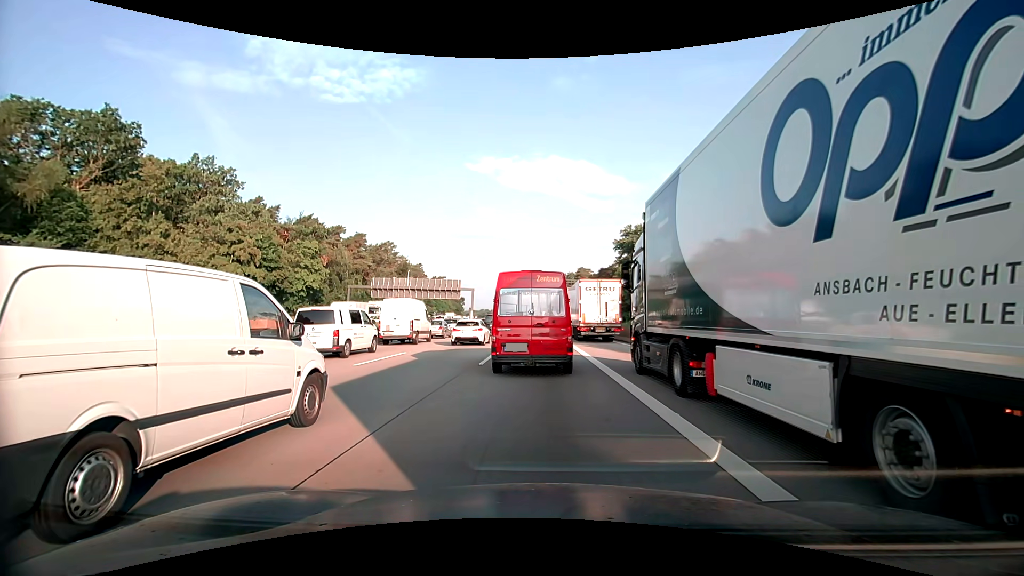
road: motorway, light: Day
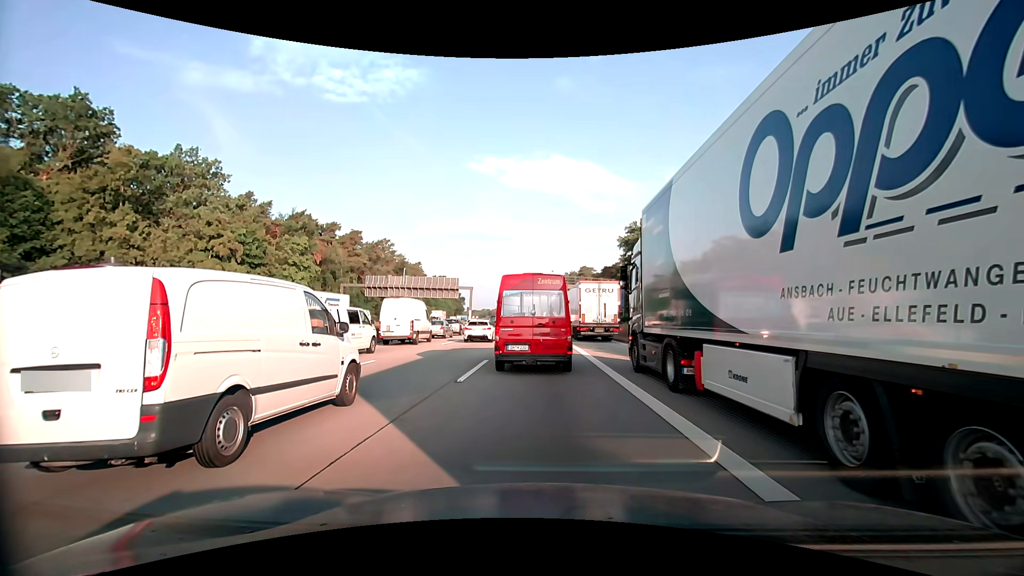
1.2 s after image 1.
(0.0, +4.2) m; 0°
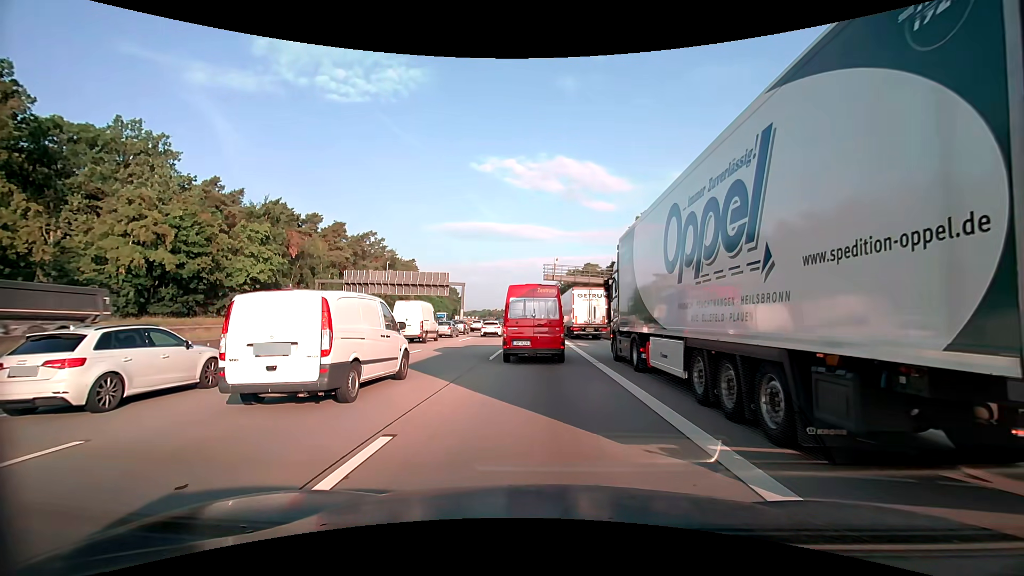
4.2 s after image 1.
(-0.3, +11.3) m; -1°
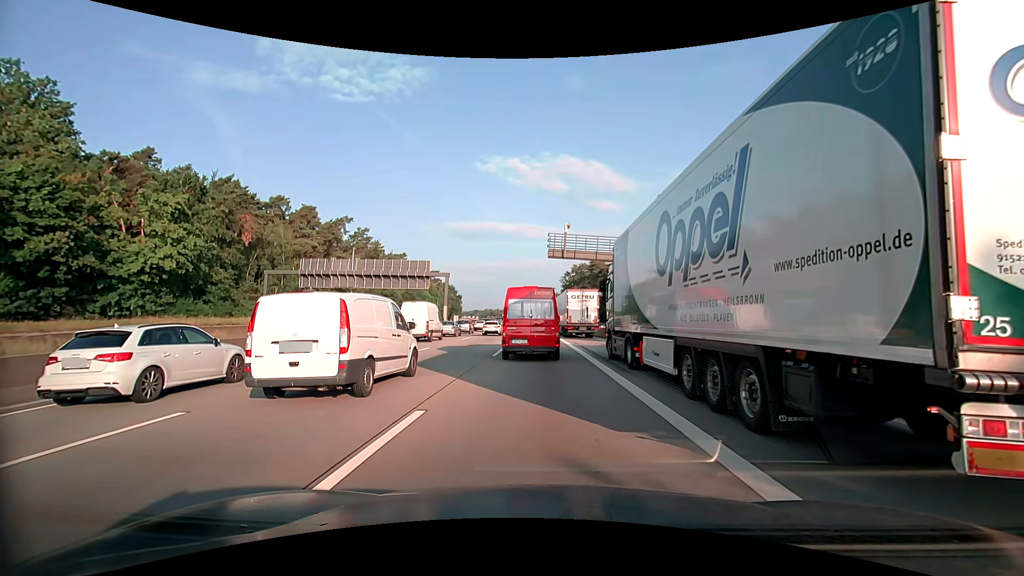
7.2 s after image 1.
(+0.2, +16.5) m; 0°
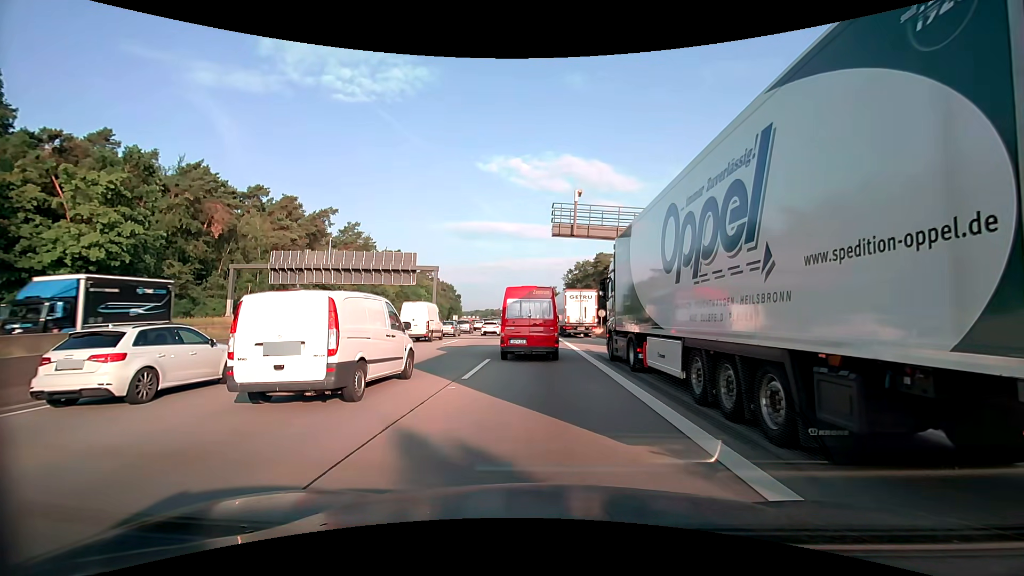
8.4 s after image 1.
(0.0, +8.0) m; +1°
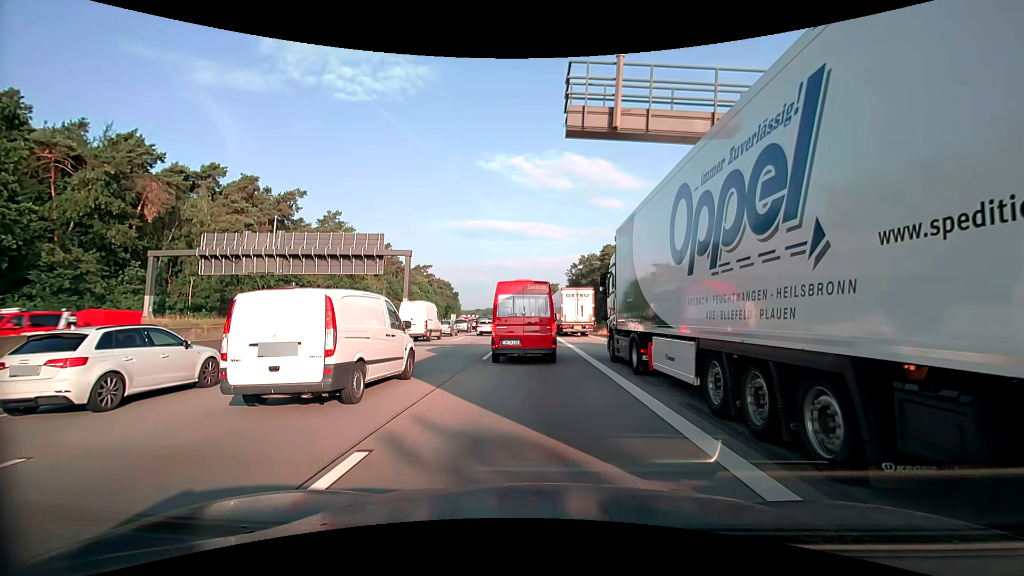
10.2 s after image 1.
(-0.1, +12.7) m; 0°
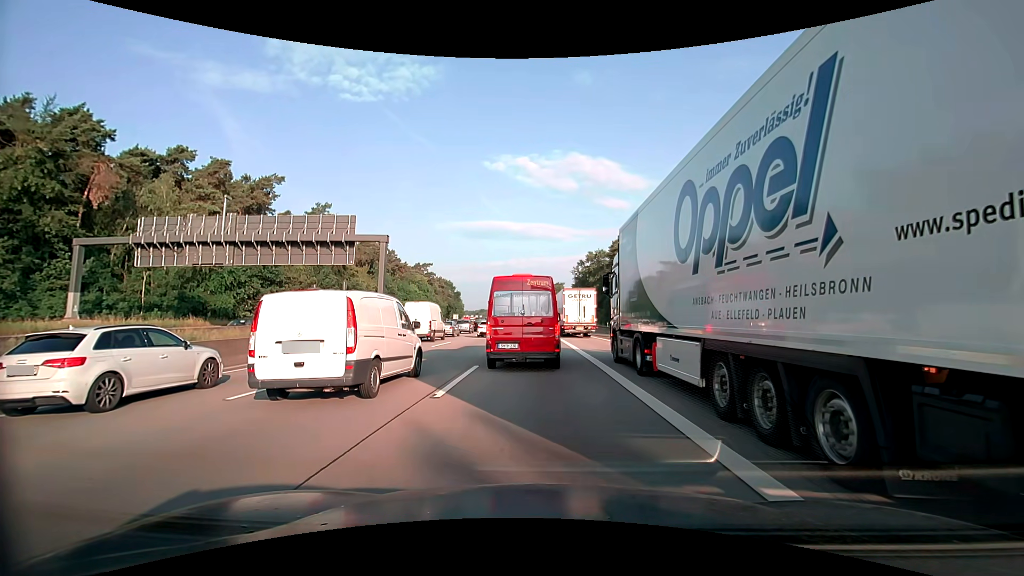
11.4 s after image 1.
(-0.1, +8.4) m; -1°
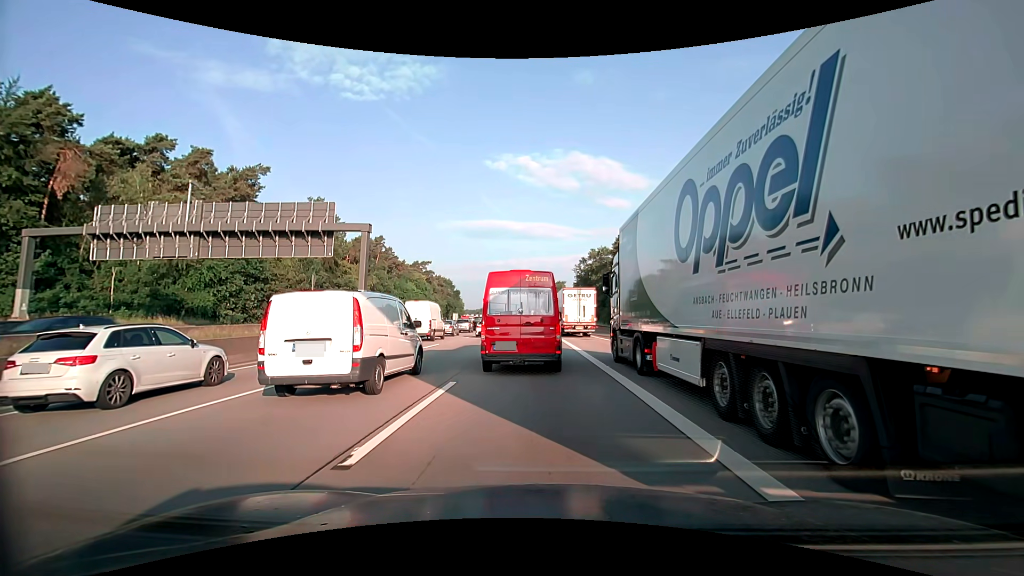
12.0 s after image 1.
(0.0, +4.1) m; 0°
(0, +10) (0, +20) (0, +30) (-1, +40) (-1, +50) (-1, +60) (-2, +70) (-2, +80) (-2, +90) (-3, +100) m
